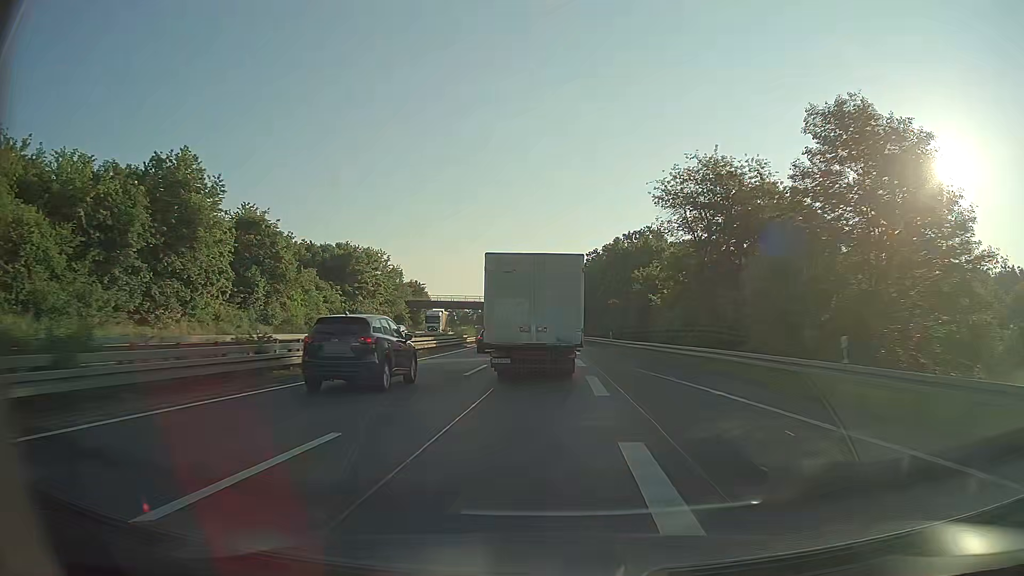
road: trunk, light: Day
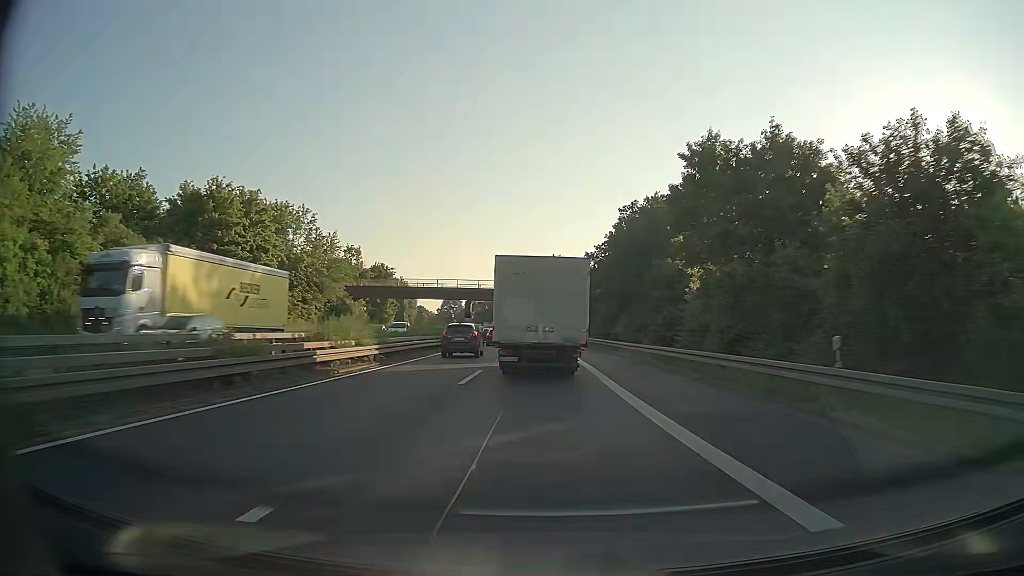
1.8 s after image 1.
(0.0, +39.8) m; 0°
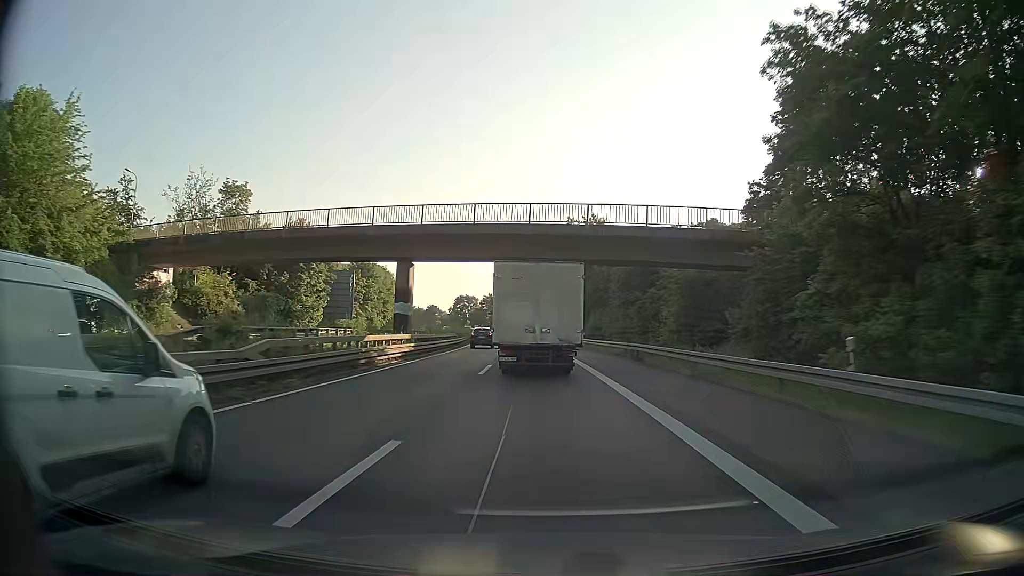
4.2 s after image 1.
(-1.1, +53.1) m; -2°
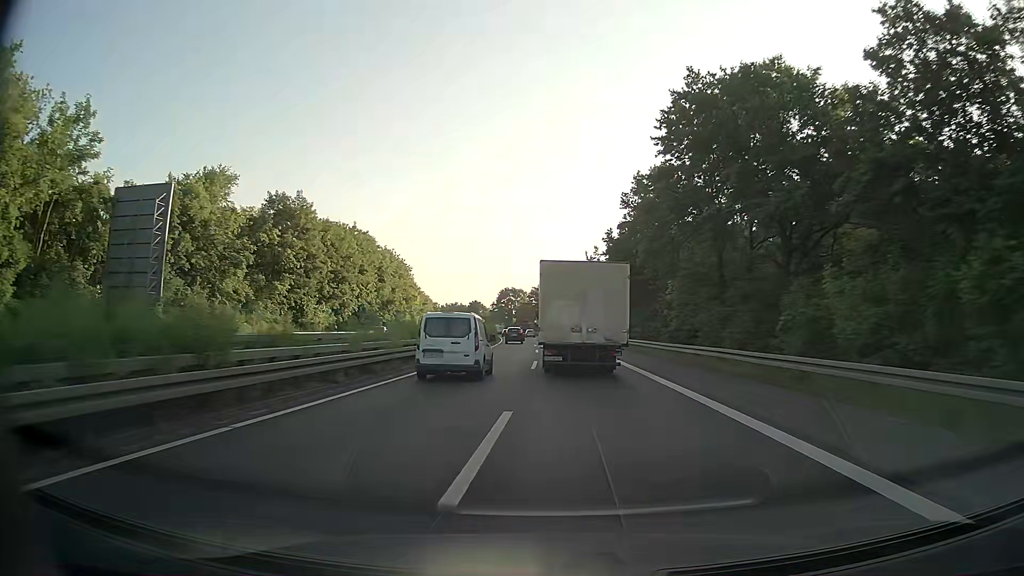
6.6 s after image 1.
(-2.0, +54.1) m; -5°
(0, +10) (0, +20) (-1, +30) (-1, +40) (-2, +50) (-2, +60) (-3, +70) (-4, +80) (-4, +90) (-5, +100) m
